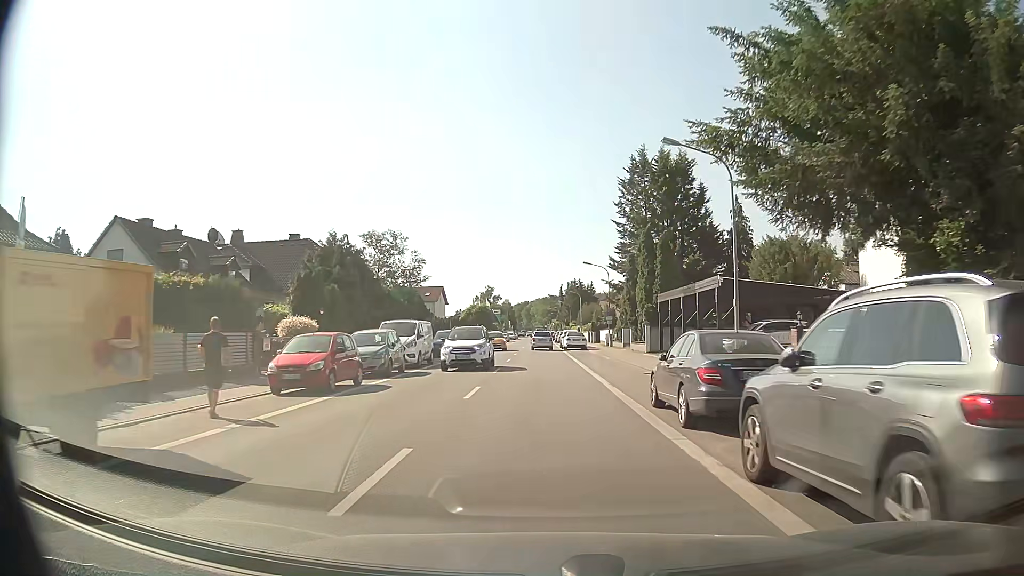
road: primary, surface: asphalt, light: Day
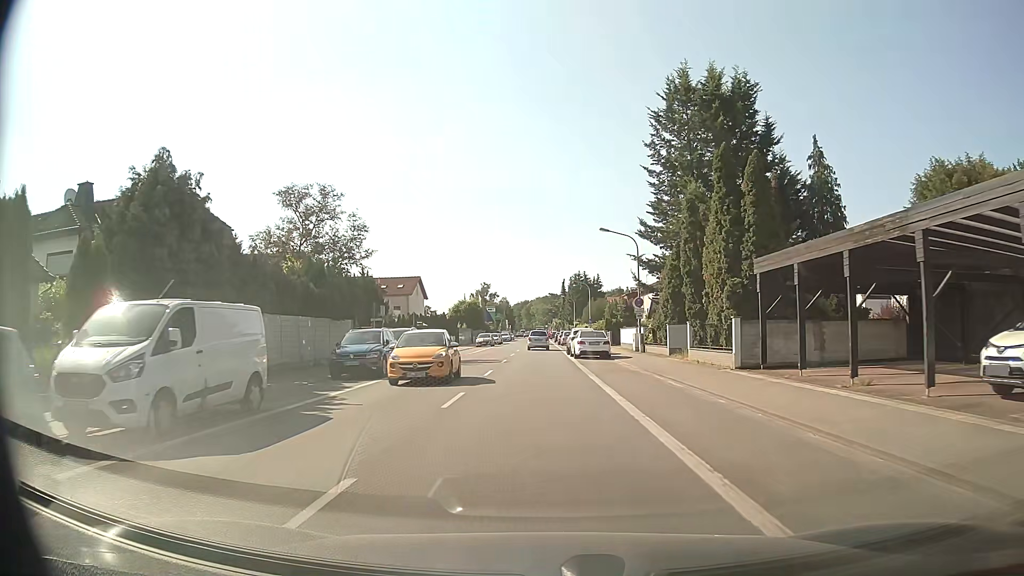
(0.0, +19.6) m; 0°
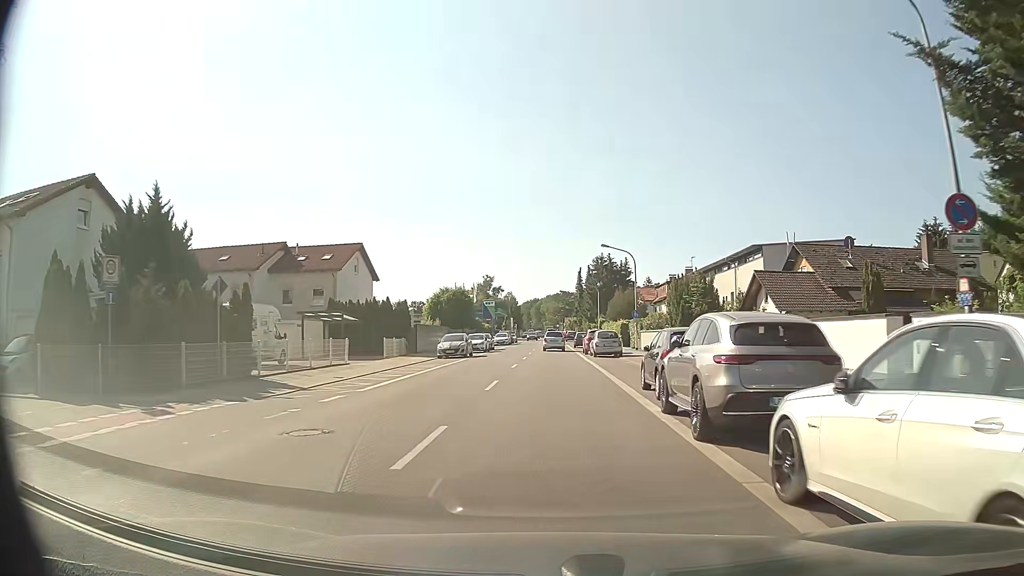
(-0.5, +32.7) m; -1°
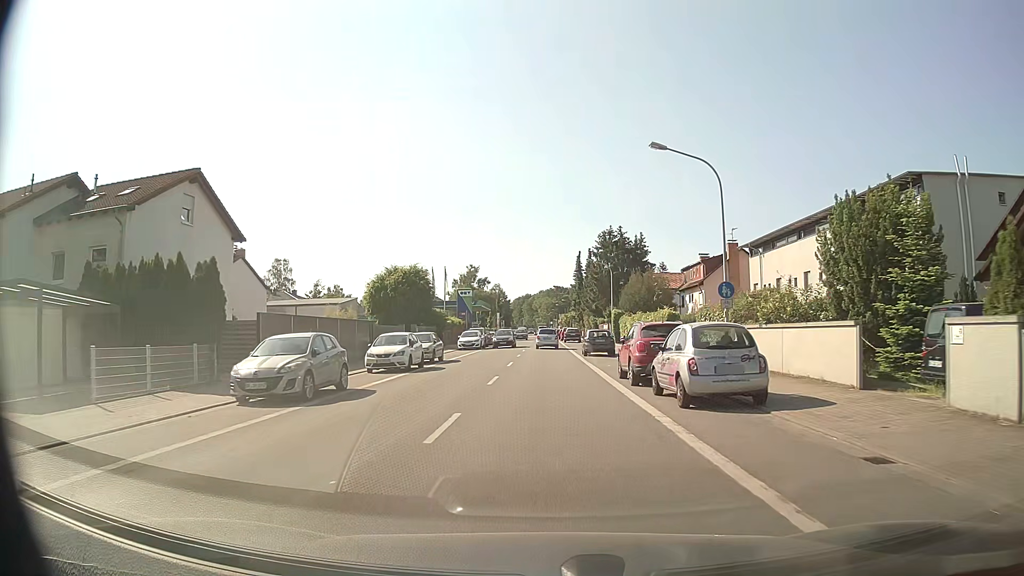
(+0.3, +26.5) m; +1°
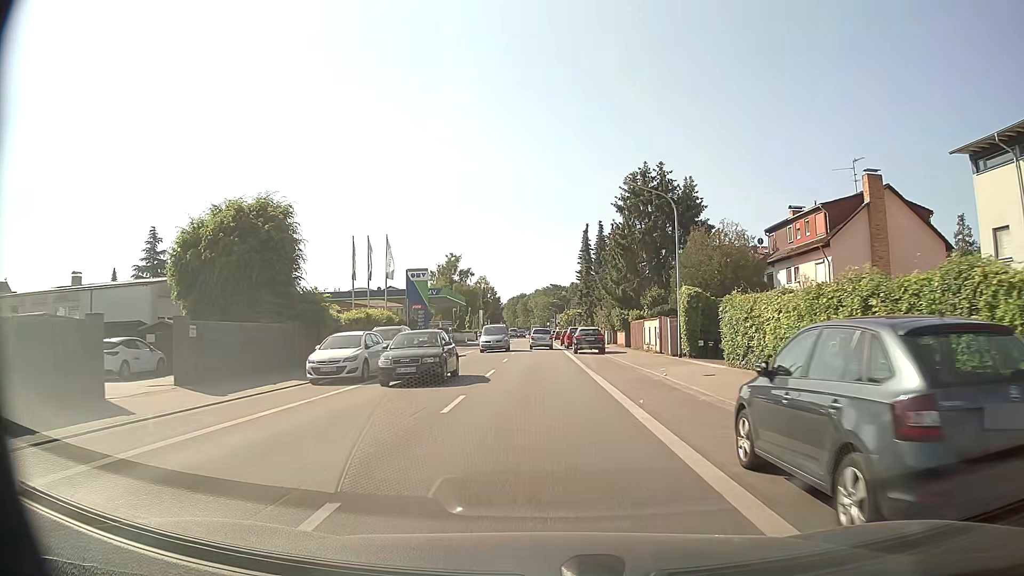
(0.0, +33.1) m; 0°
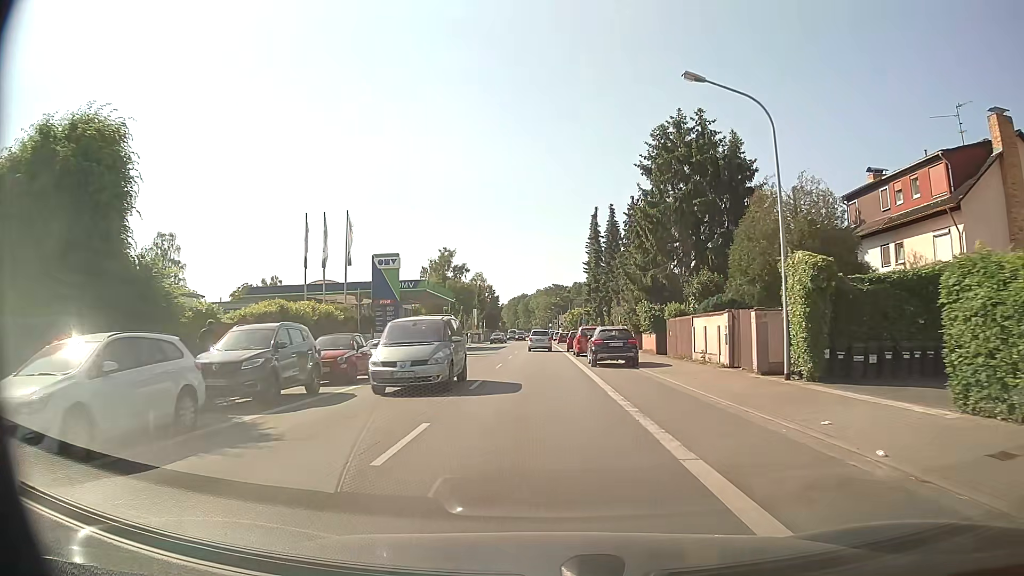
(-0.1, +13.4) m; 0°
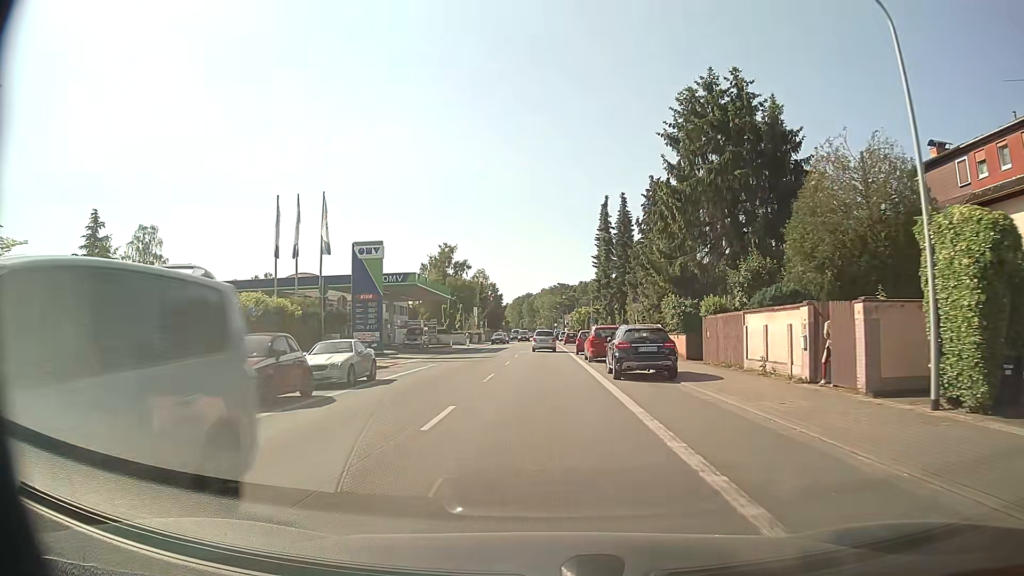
(0.0, +6.7) m; 0°
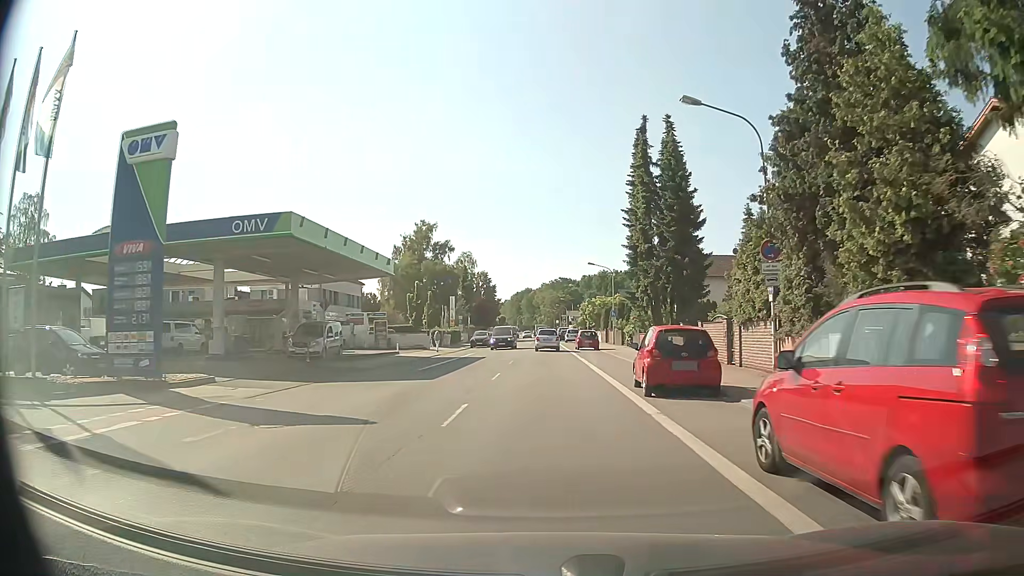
(-0.3, +26.6) m; 0°
(0, +10) (0, +20) (0, +30) (0, +40) (0, +50) (0, +60) (0, +70) (0, +80) (0, +90) (0, +100) m
